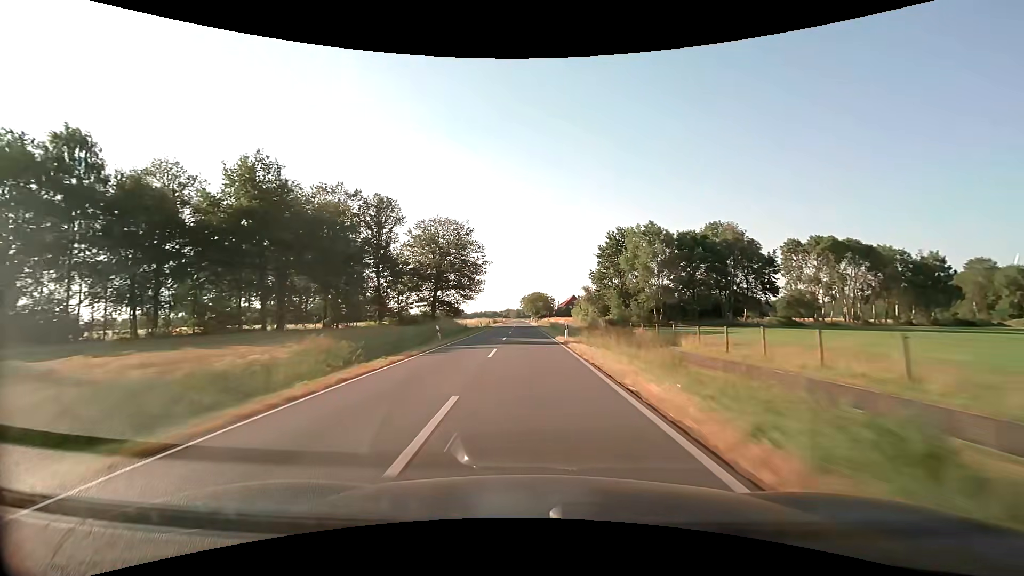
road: secondary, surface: asphalt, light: Day
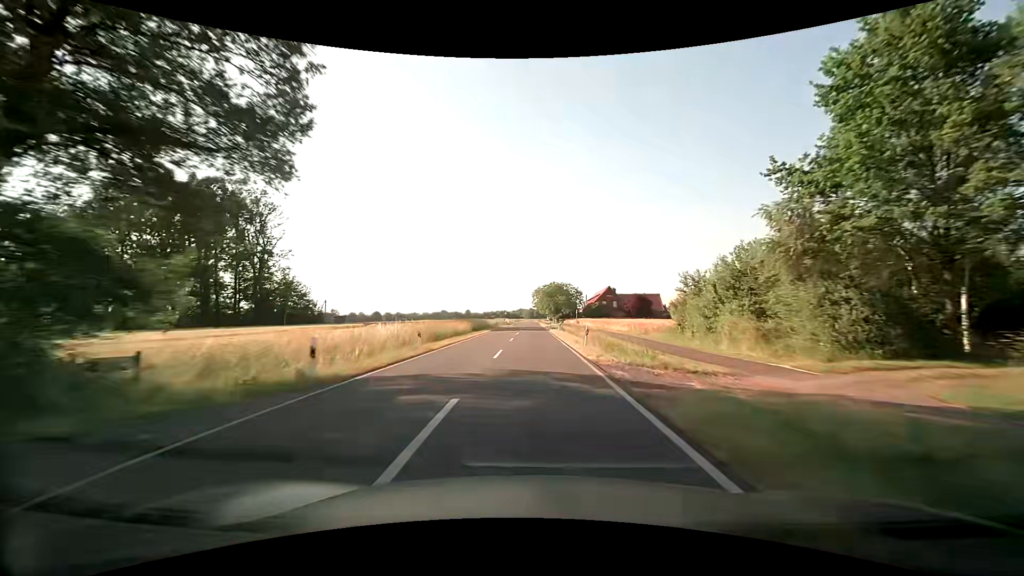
(-1.6, +60.7) m; -2°
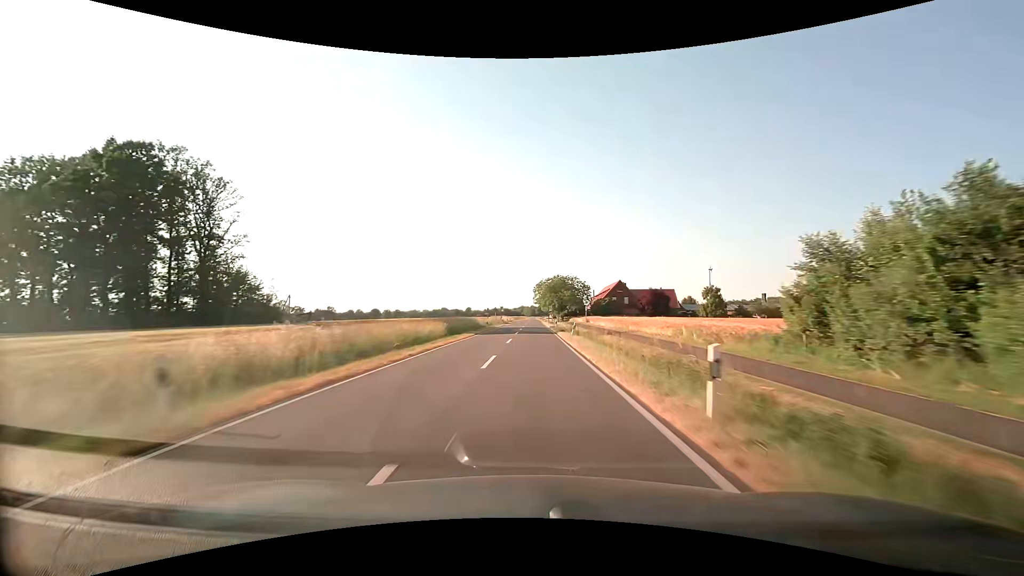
(0.0, +15.5) m; 0°
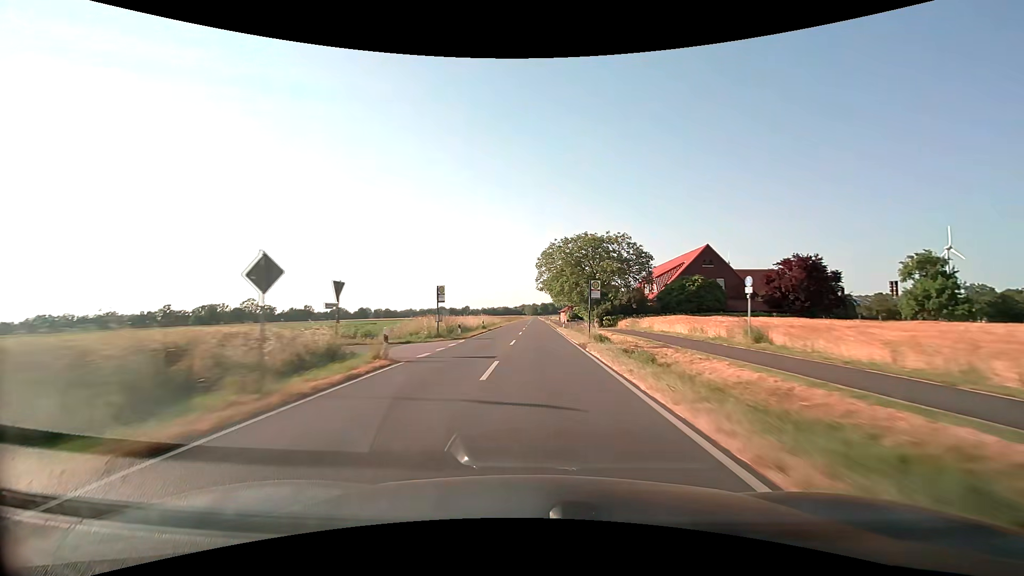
(-0.4, +62.6) m; 0°
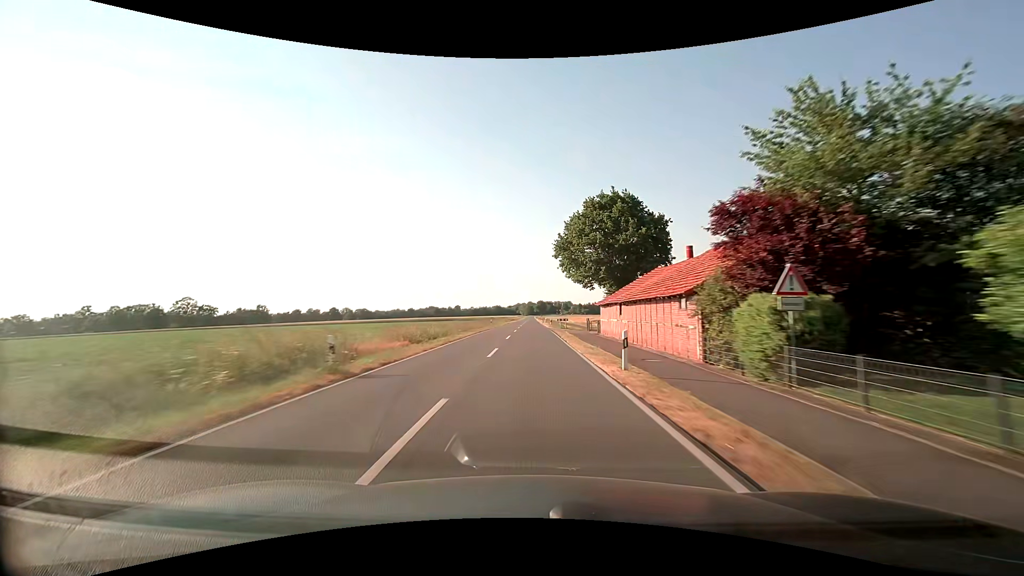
(+0.3, +78.5) m; 0°
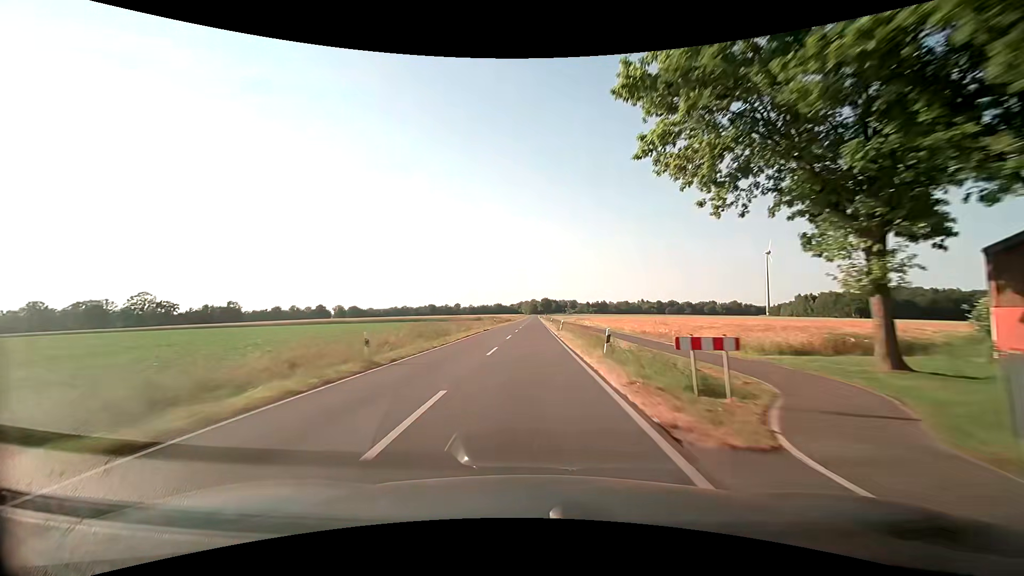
(-0.2, +47.3) m; -1°
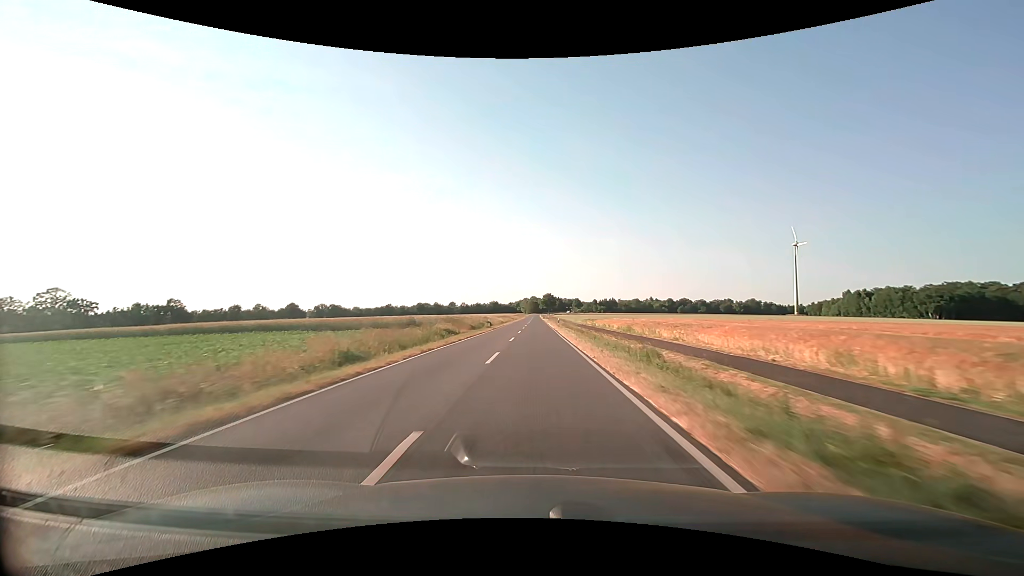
(0.0, +63.3) m; 0°
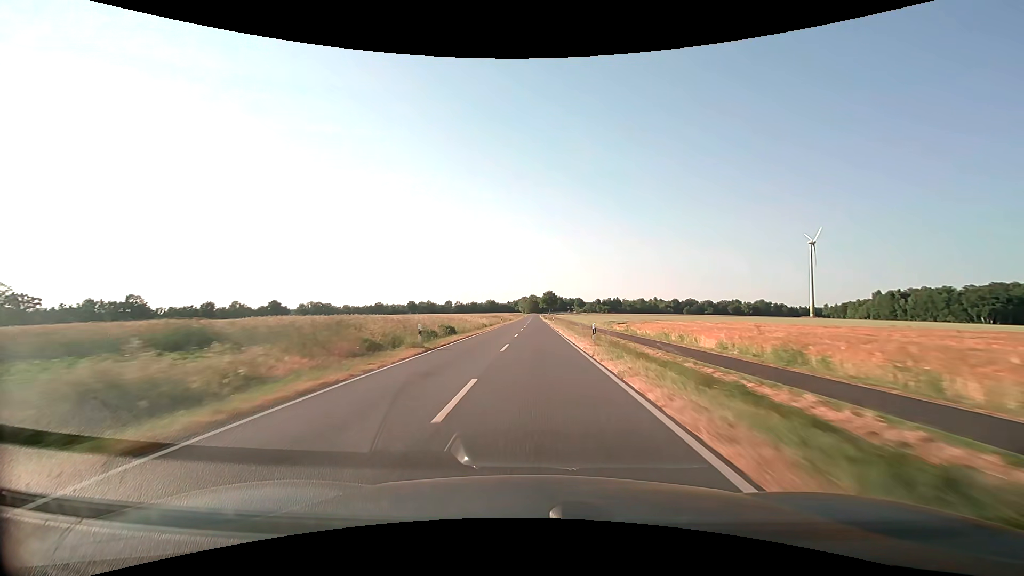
(0.0, +31.6) m; 0°
(0, +10) (0, +20) (0, +30) (0, +40) (0, +50) (0, +60) (0, +70) (0, +80) (0, +90) (+1, +100) m
